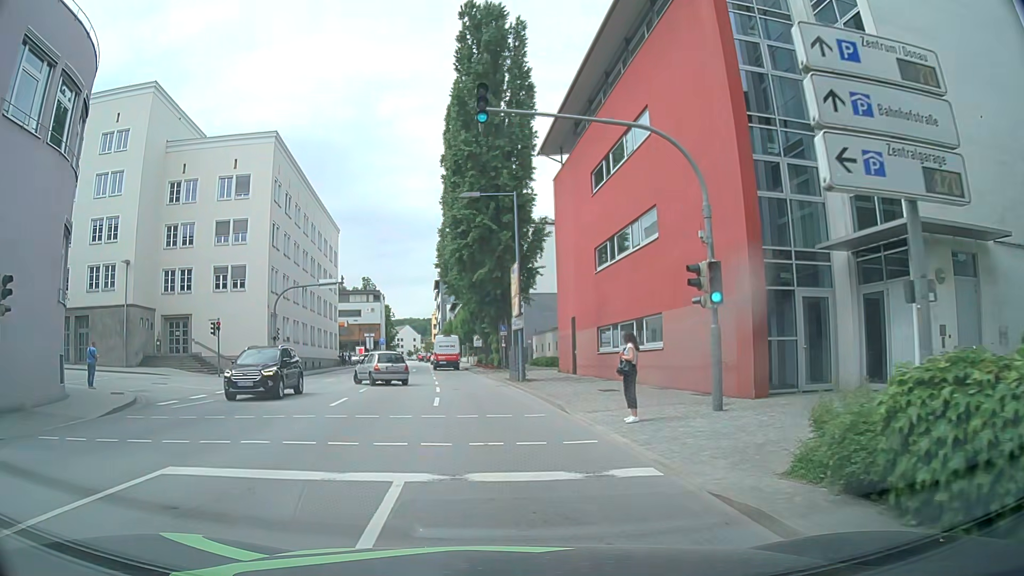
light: Day
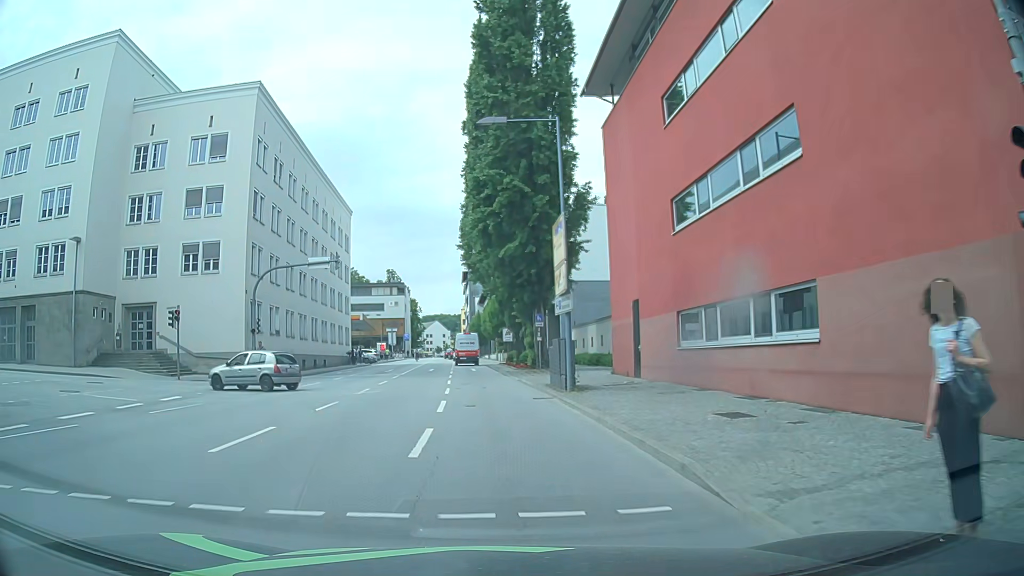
(-0.3, +9.3) m; -2°
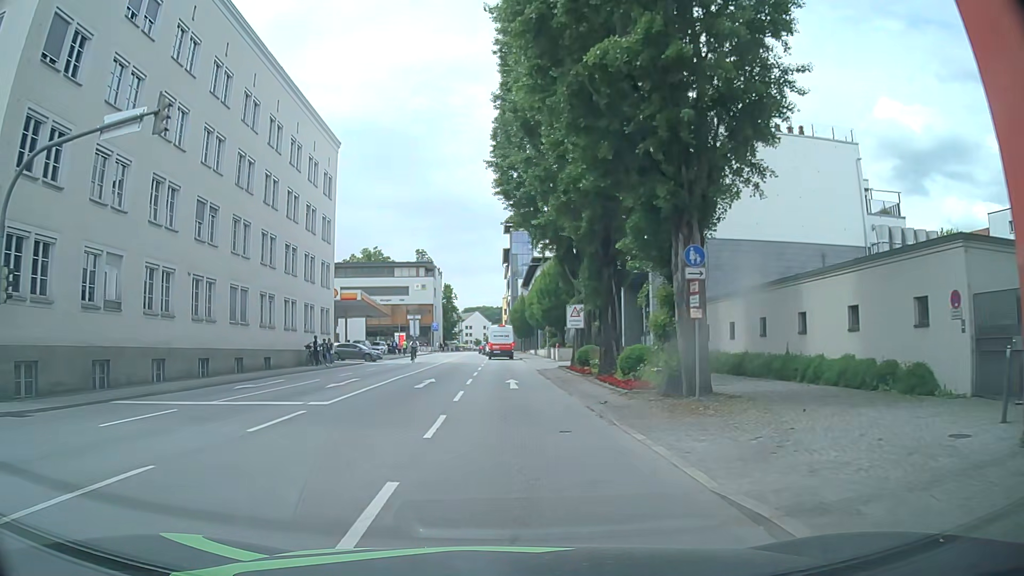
(-1.3, +23.3) m; -4°
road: primary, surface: asphalt
